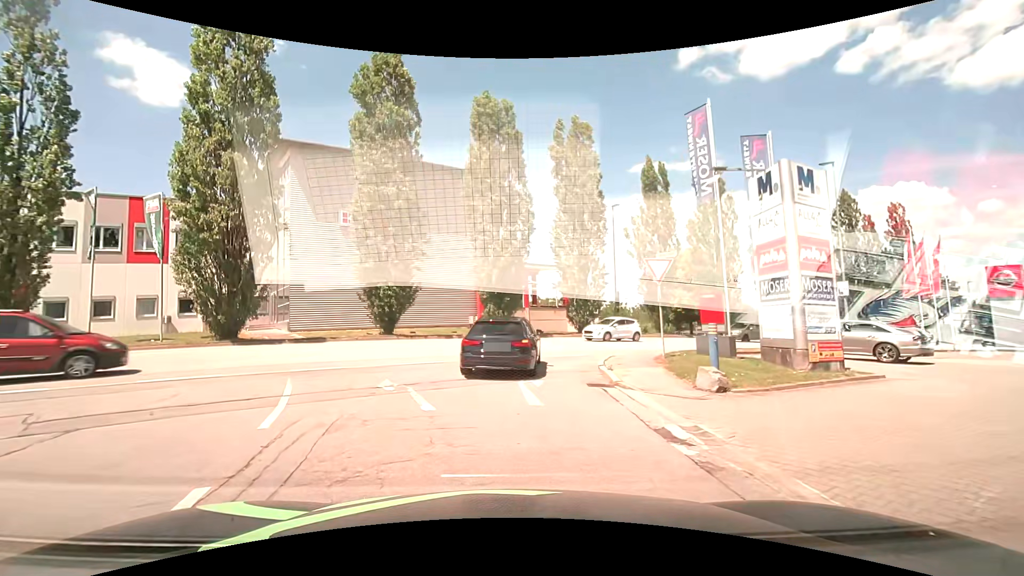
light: Day
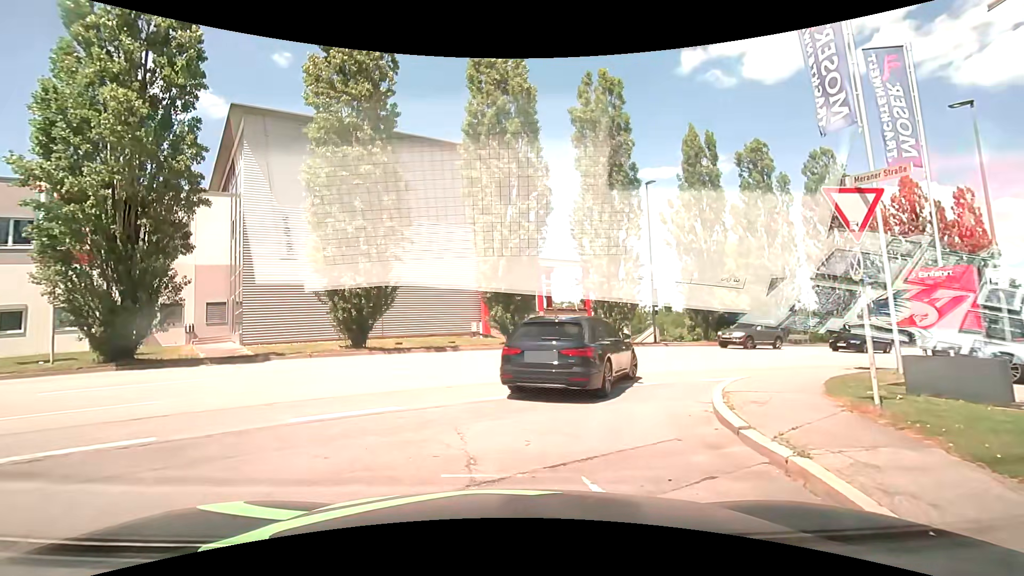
(0.0, +7.5) m; 0°
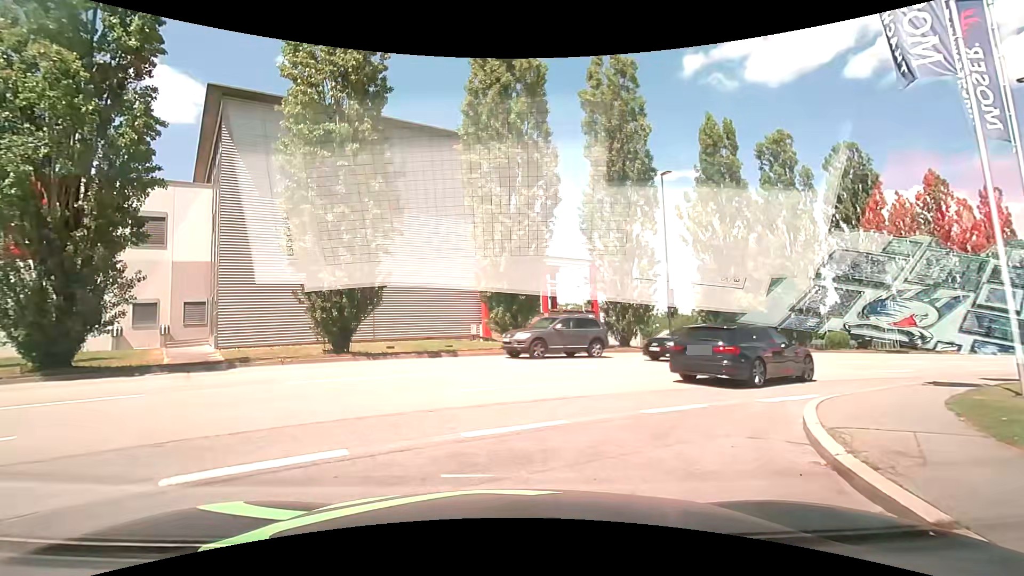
(-0.1, +2.7) m; -1°
